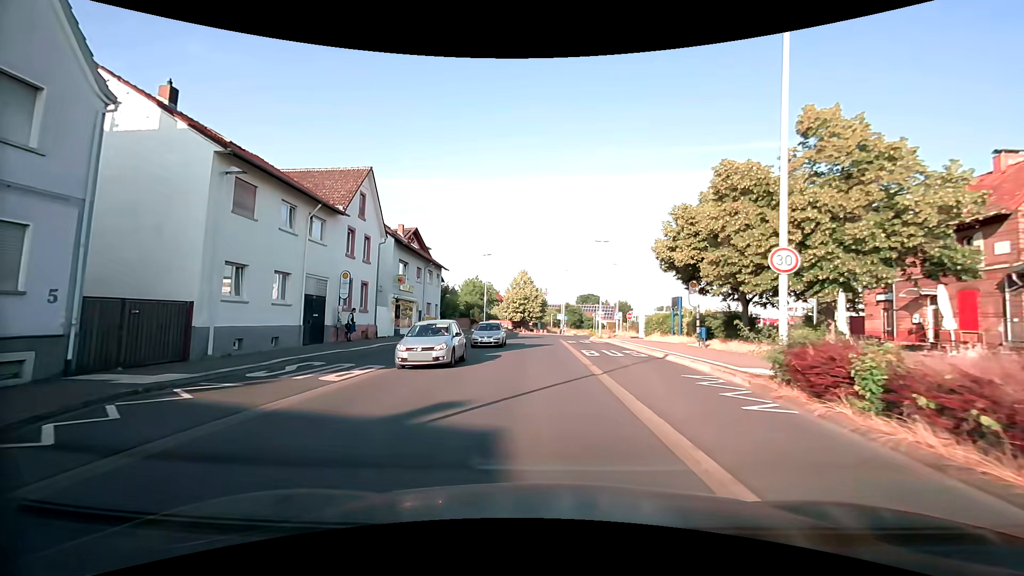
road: tertiary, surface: asphalt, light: Day
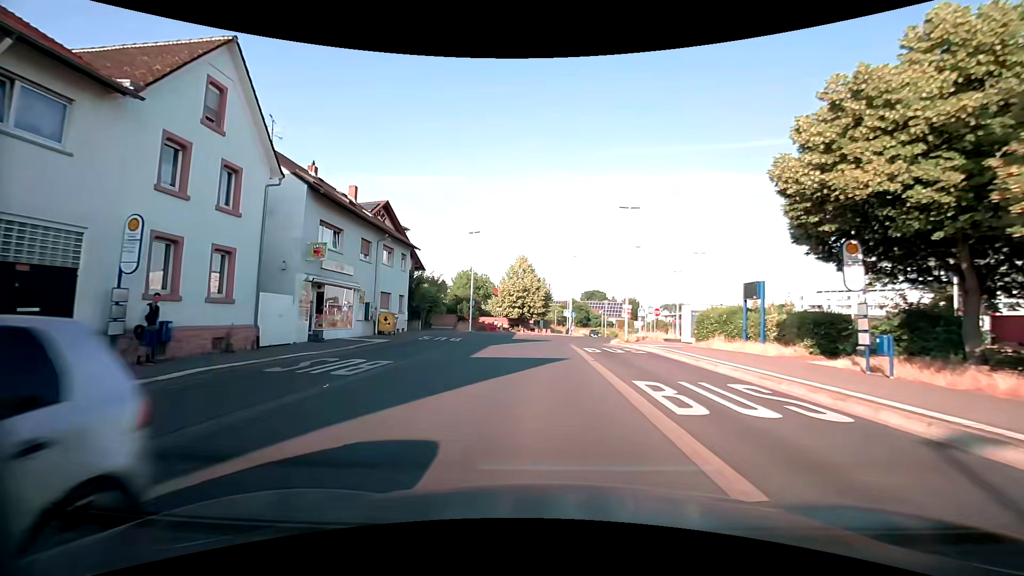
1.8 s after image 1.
(0.0, +14.1) m; 0°
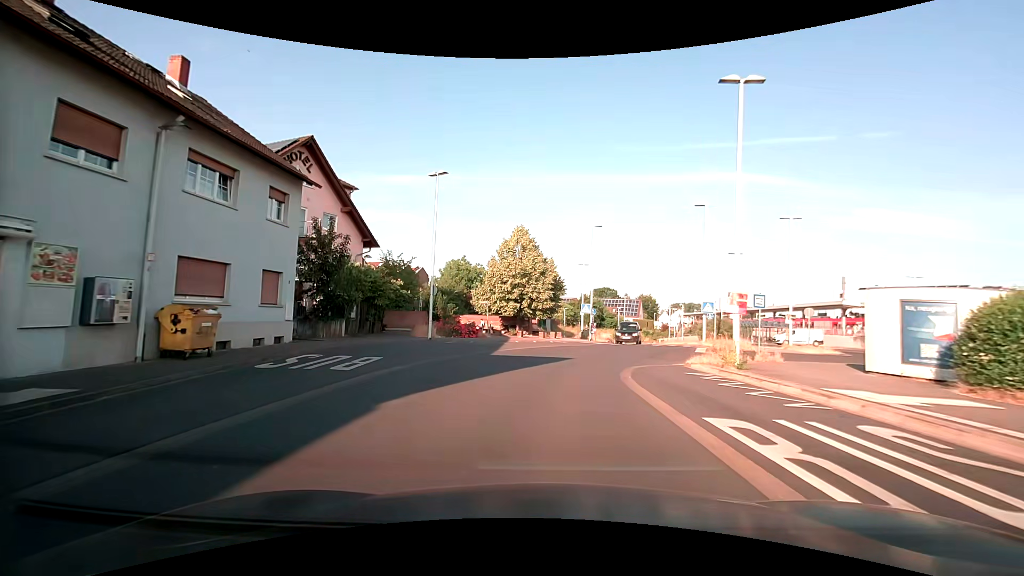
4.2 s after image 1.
(-0.1, +19.0) m; -1°
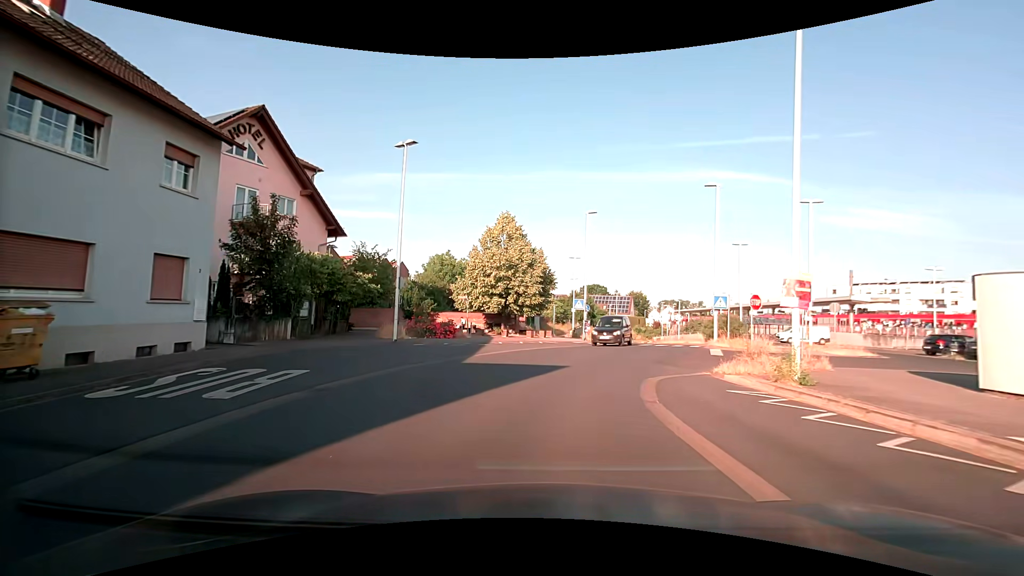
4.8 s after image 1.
(+0.1, +4.6) m; +2°
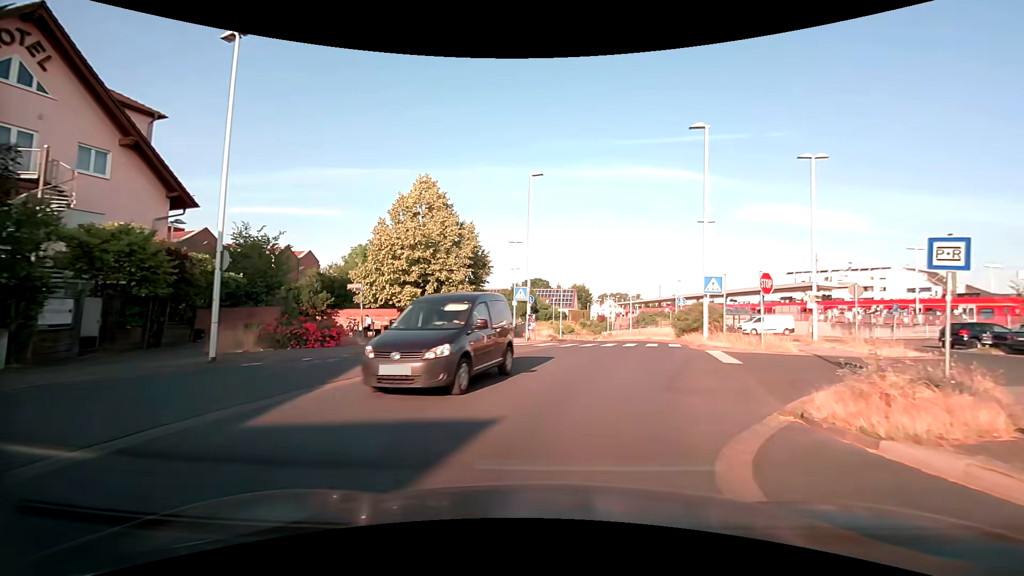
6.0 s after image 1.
(+0.4, +8.9) m; +6°
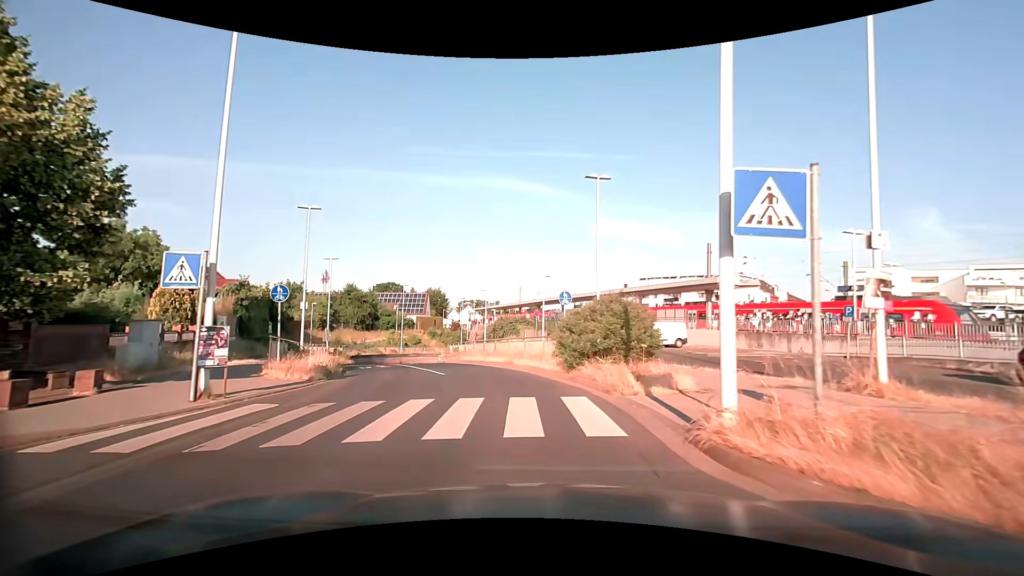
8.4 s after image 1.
(+2.9, +16.8) m; +15°
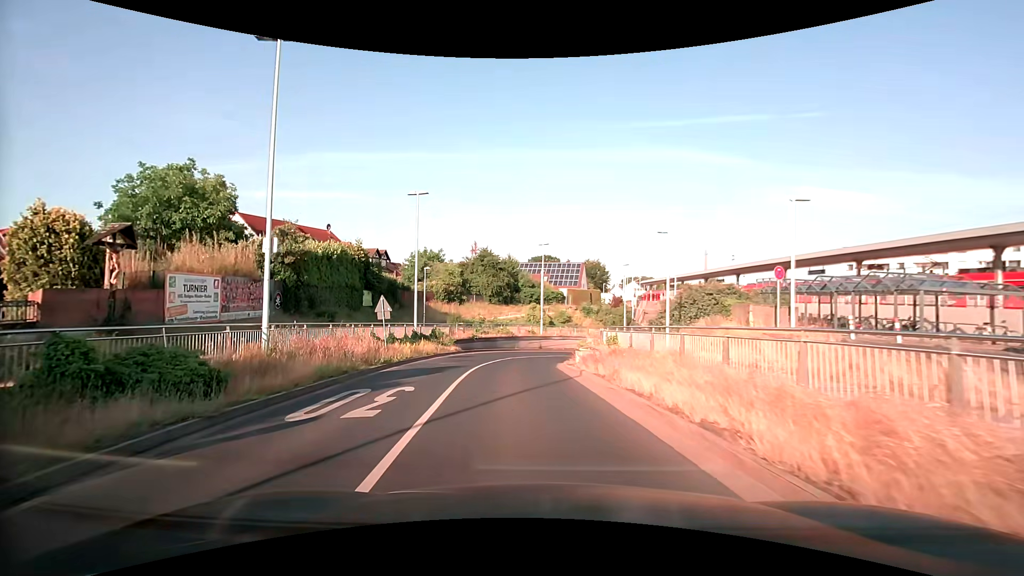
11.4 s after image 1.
(-2.3, +19.6) m; -18°
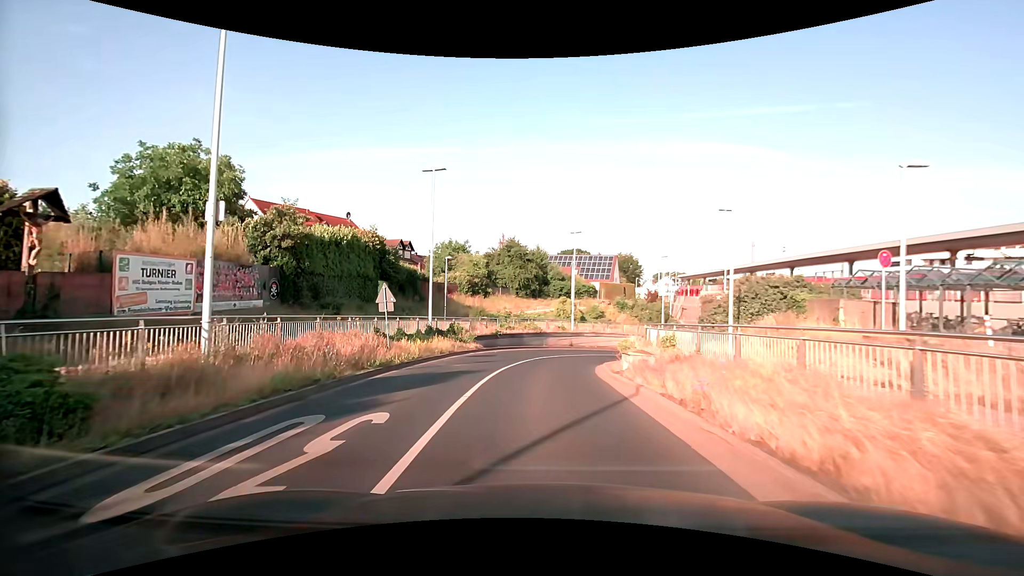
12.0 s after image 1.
(-0.1, +4.1) m; -3°
(0, +10) (0, +20) (+2, +30) (+5, +39) (+11, +48) (+18, +54) (+27, +59) (+37, +62) (+47, +63) (+56, +60) m
